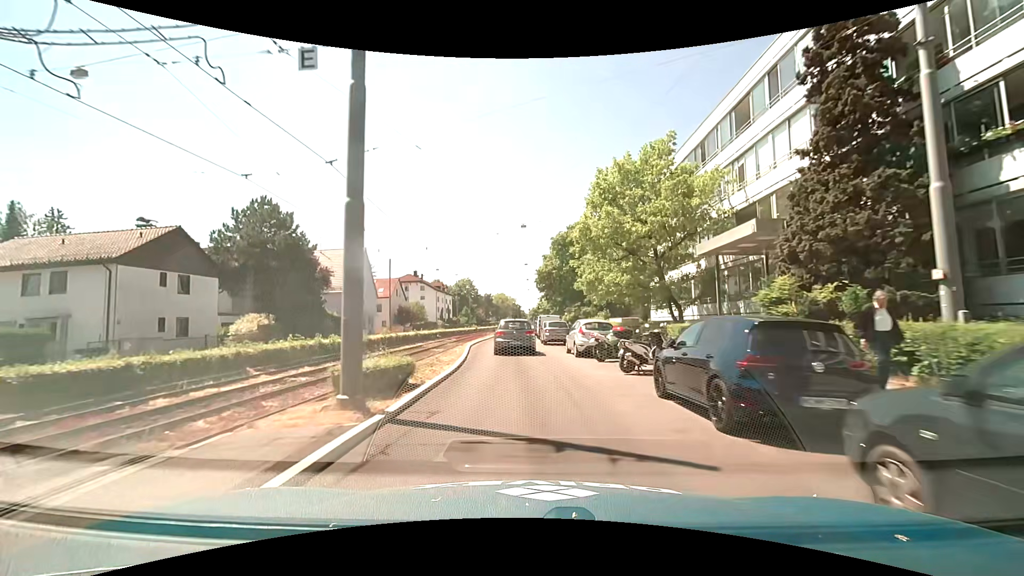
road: tertiary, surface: asphalt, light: Day
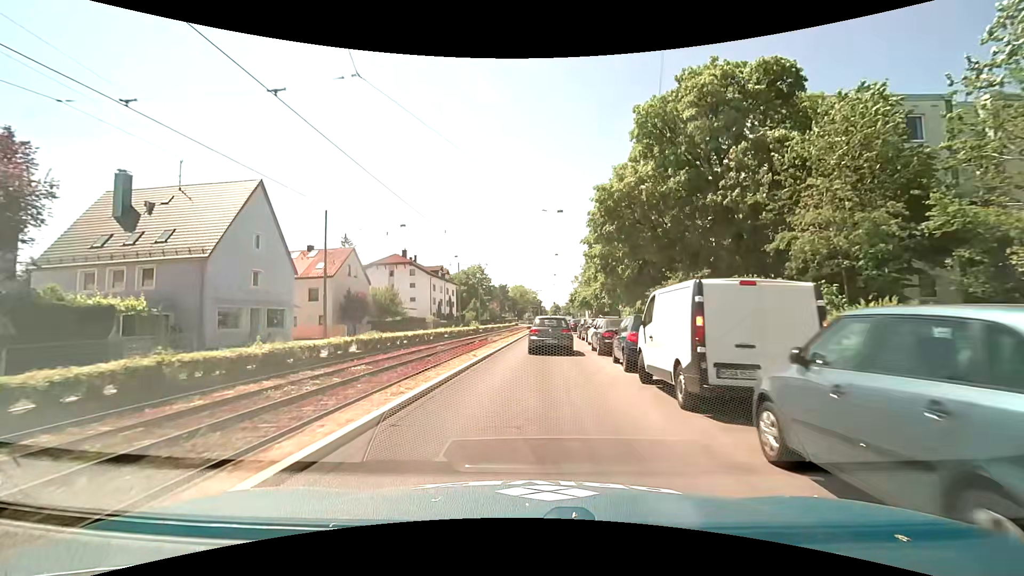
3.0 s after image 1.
(-1.1, +33.4) m; -2°
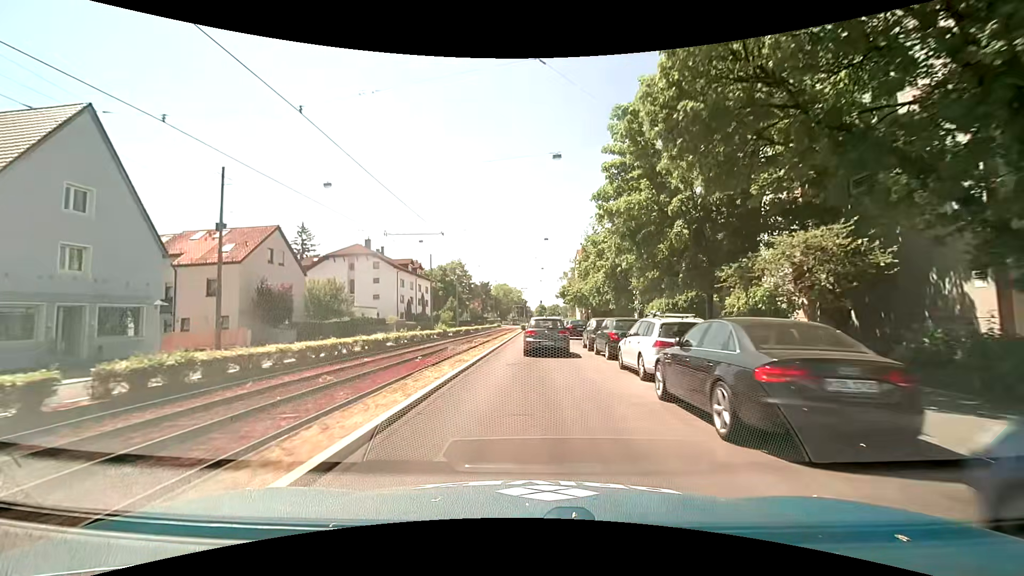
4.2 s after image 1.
(+0.2, +13.4) m; +2°
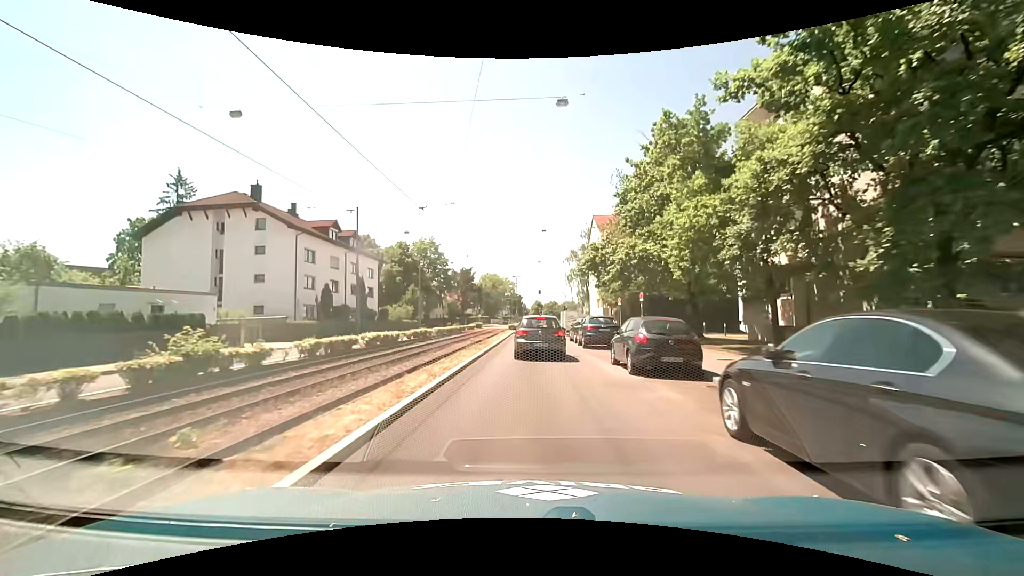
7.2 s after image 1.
(+0.6, +33.6) m; +1°
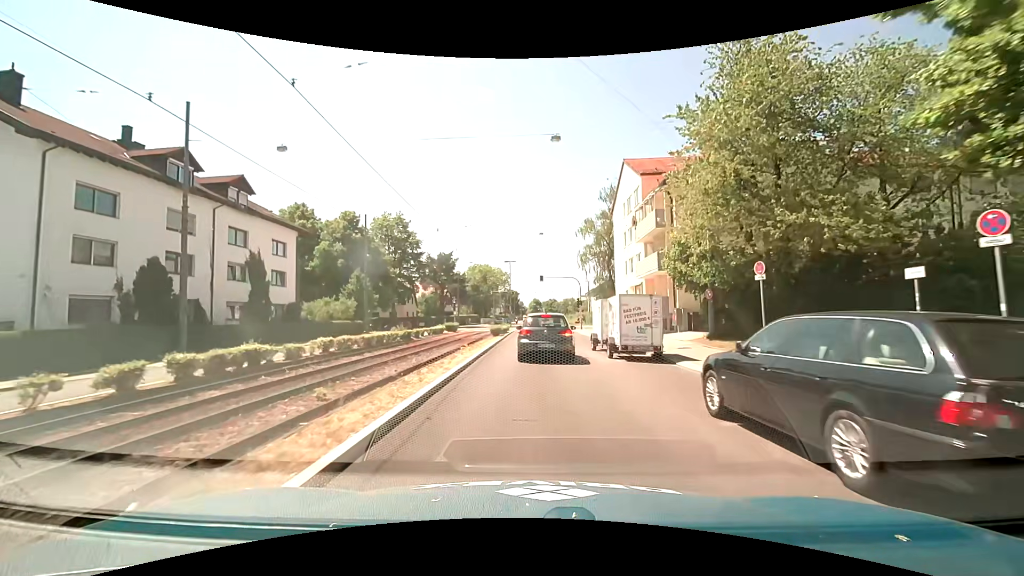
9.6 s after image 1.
(0.0, +24.6) m; +1°
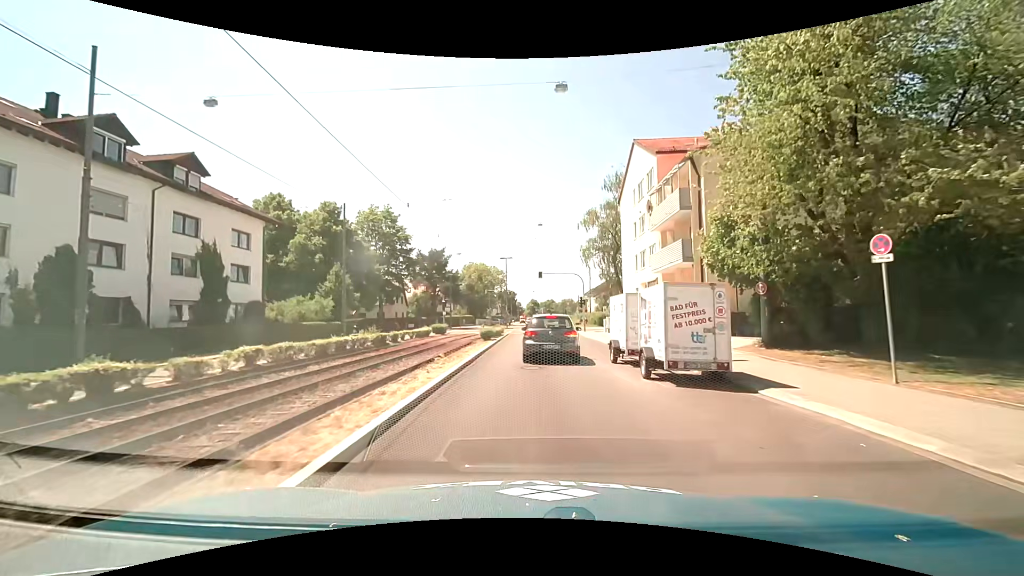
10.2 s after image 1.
(0.0, +5.5) m; -1°
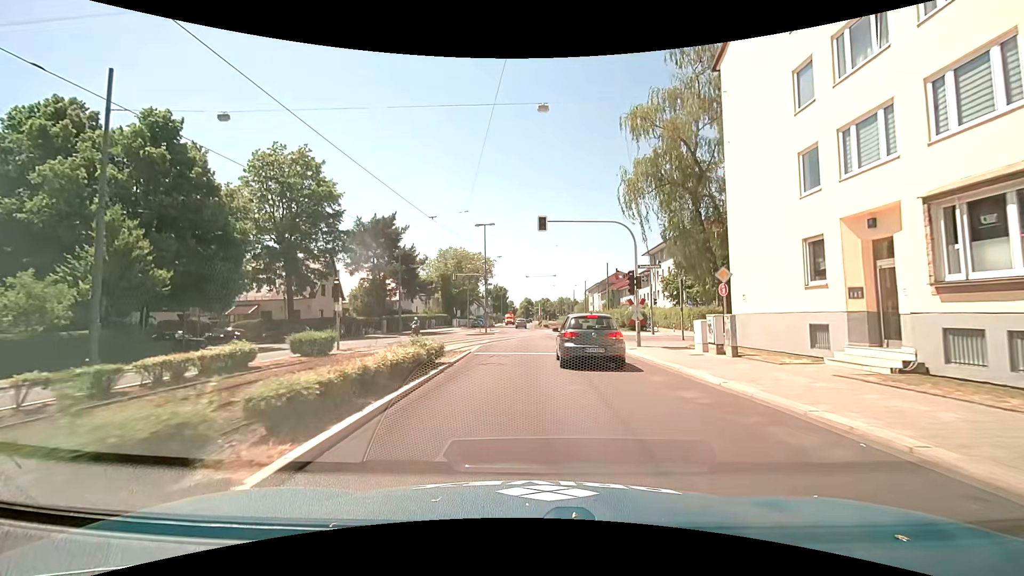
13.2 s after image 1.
(+0.4, +26.4) m; +1°
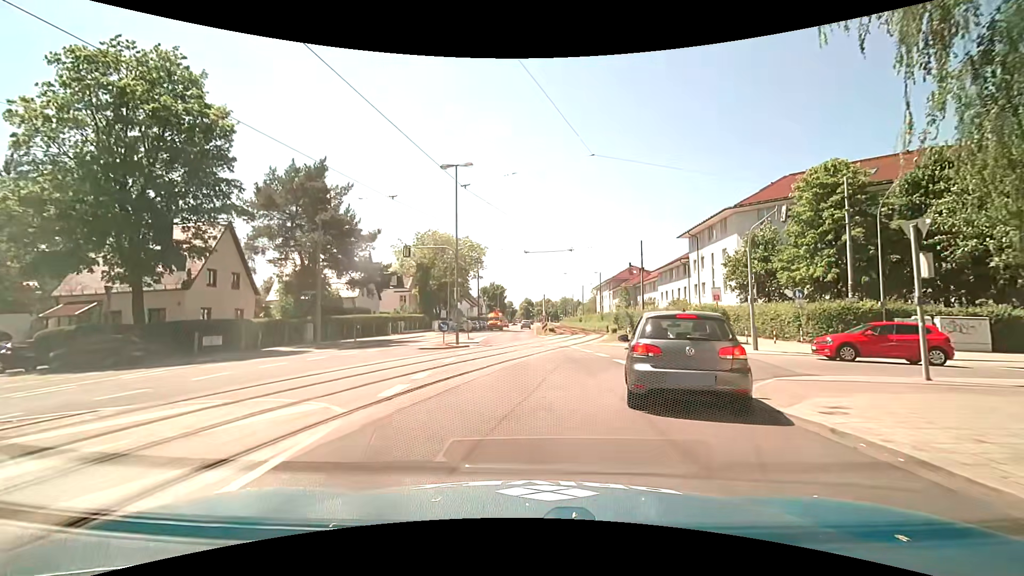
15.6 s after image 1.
(+0.1, +18.8) m; +1°
(0, +10) (0, +20) (-1, +30) (-1, +40) (-2, +50) (-2, +60) (-2, +70) (-2, +80) (-2, +90) (-2, +100) m
